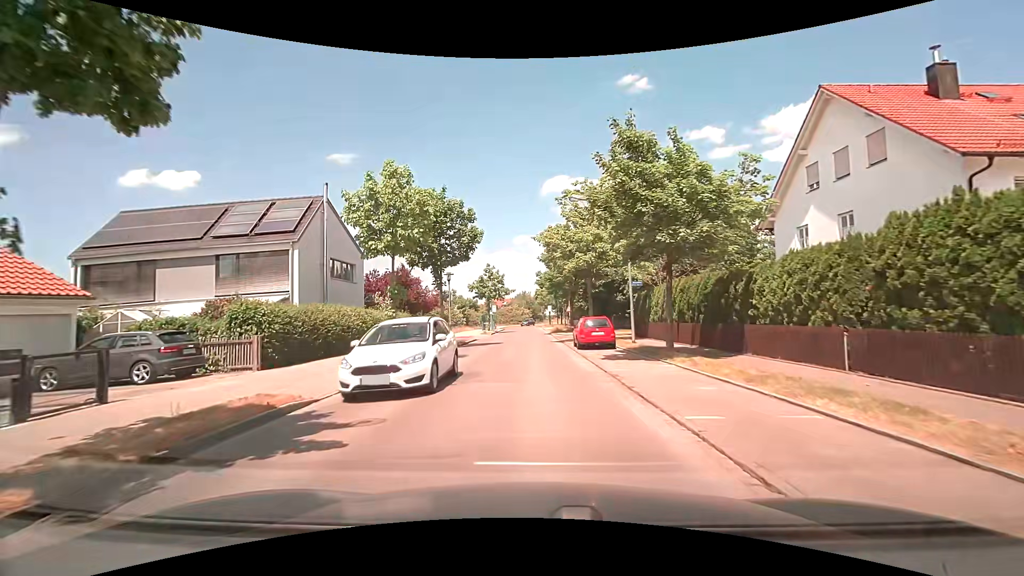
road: residential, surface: asphalt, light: Day
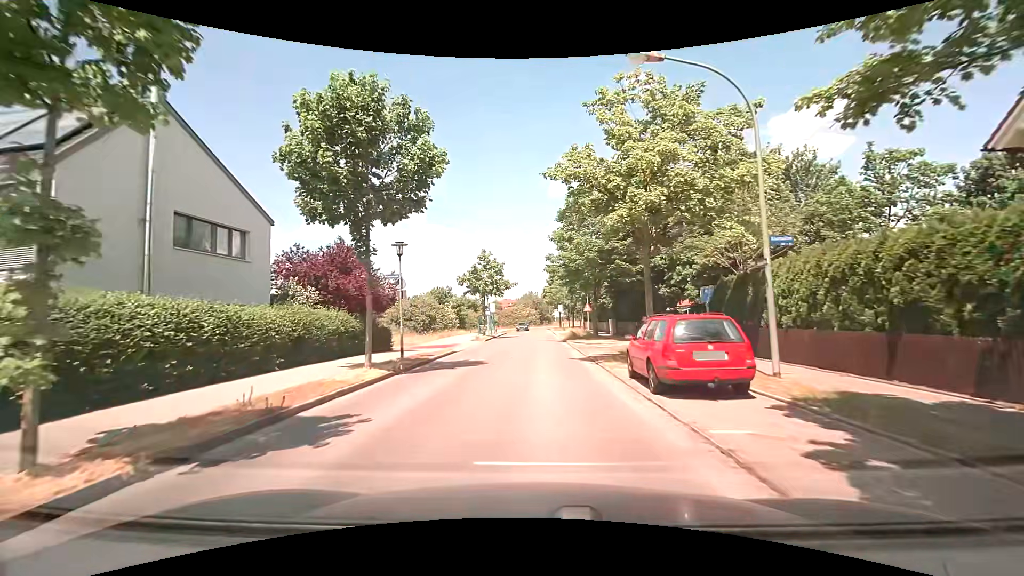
(-0.2, +13.2) m; -2°
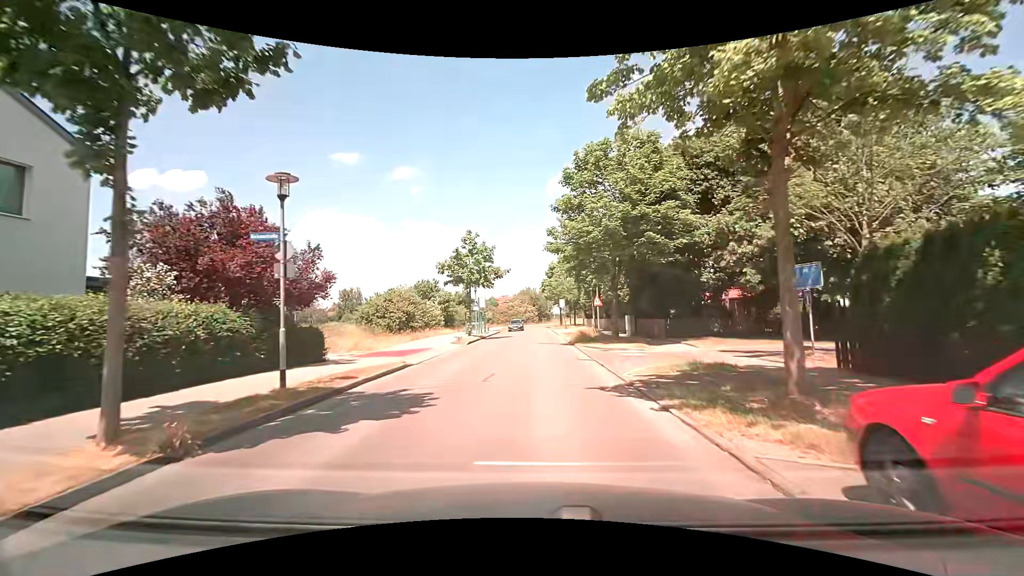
(+0.1, +8.8) m; 0°
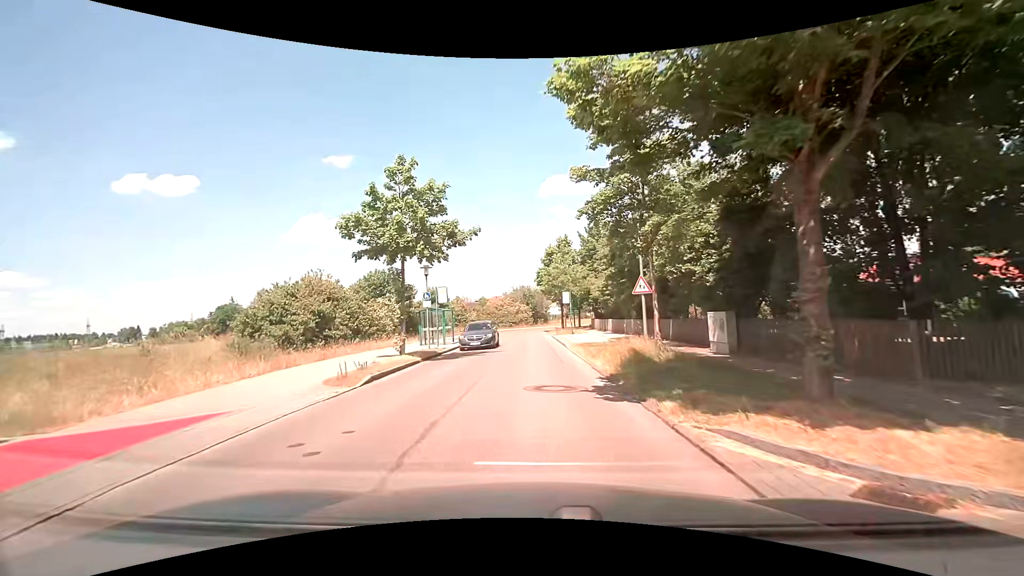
(+0.2, +17.6) m; 0°
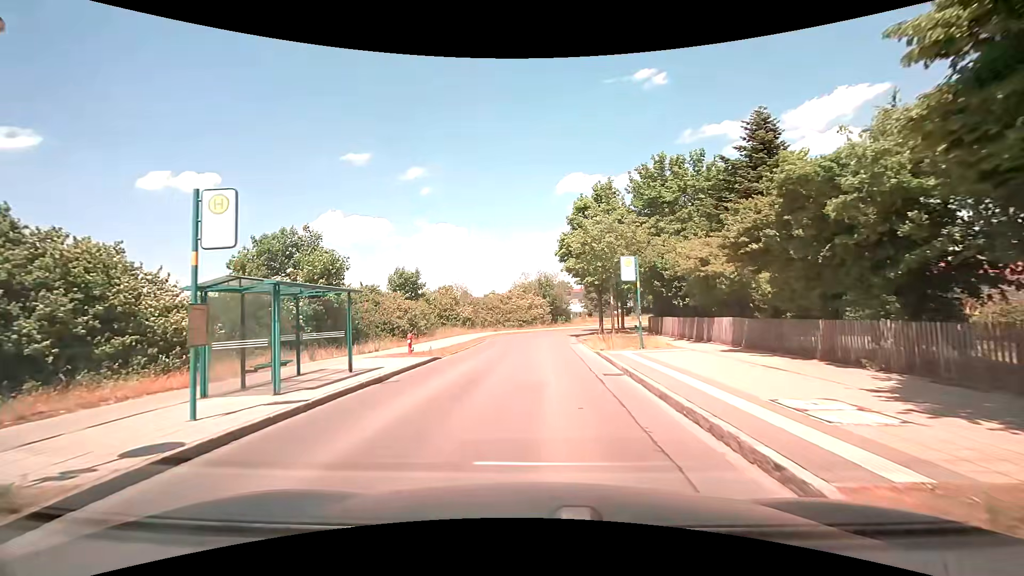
(-0.2, +22.0) m; -1°
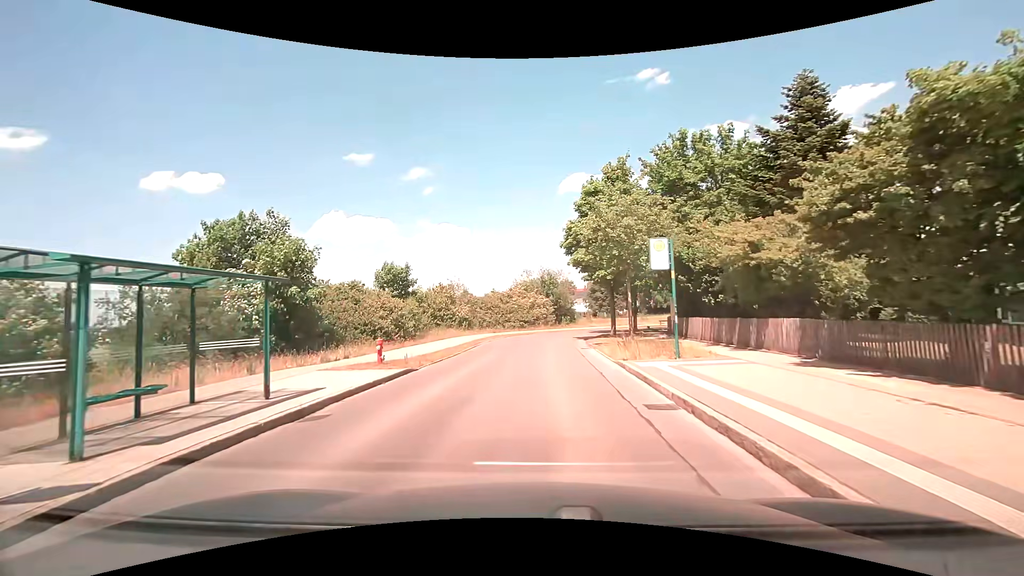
(0.0, +4.4) m; -1°
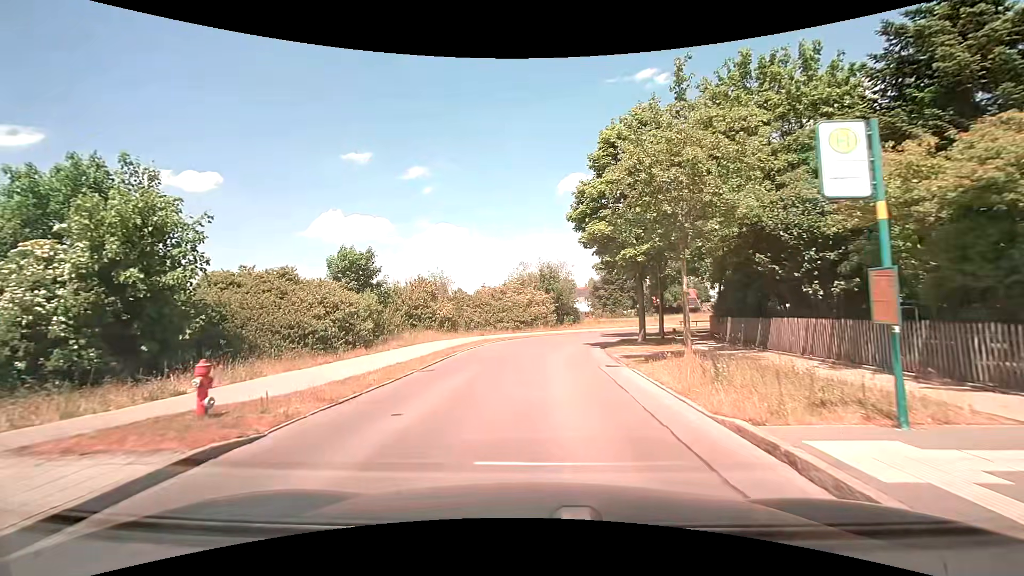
(0.0, +8.7) m; 0°
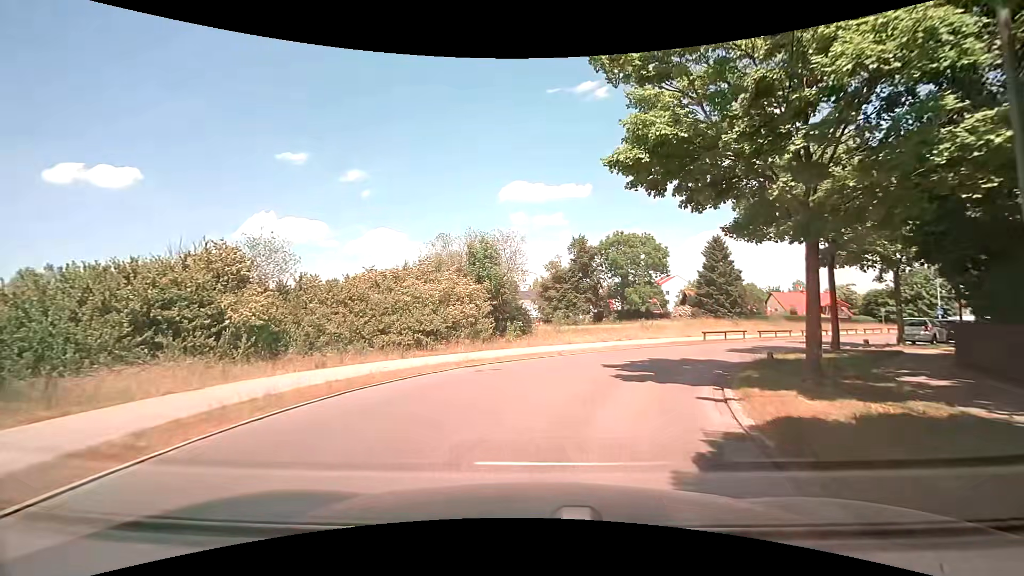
(+0.9, +21.3) m; +6°
(+1, +10) (+6, +19) (+12, +26) (+20, +33) (+28, +39) (+35, +46) (+43, +52) (+50, +59) (+58, +65) (+66, +72) m
